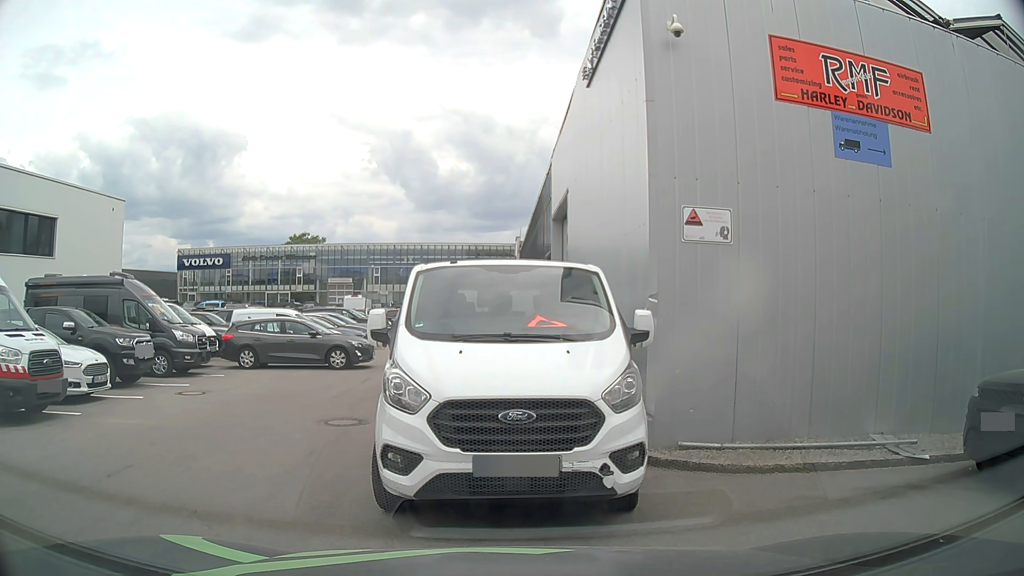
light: Day
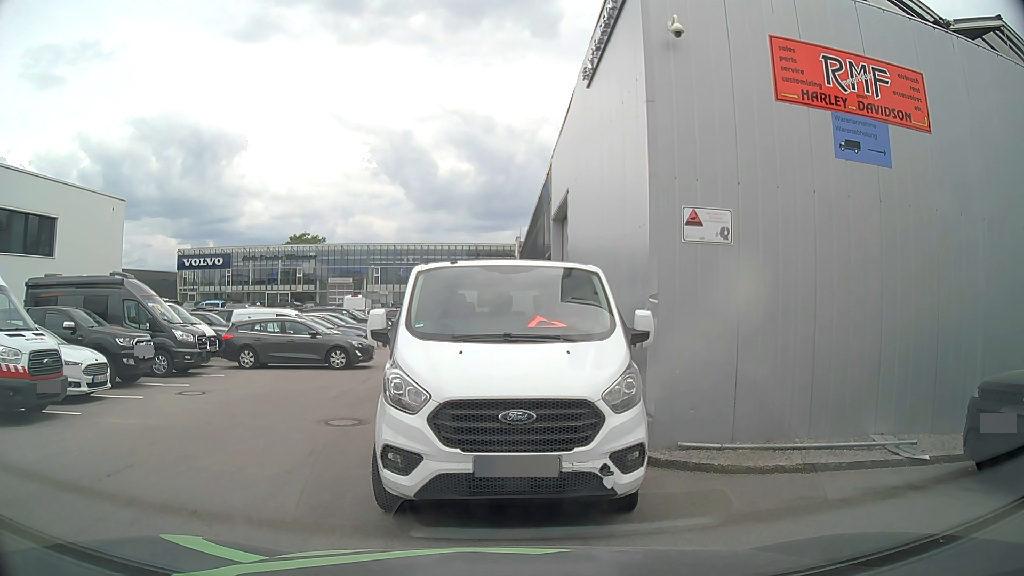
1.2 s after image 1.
(0.0, 0.0) m; 0°
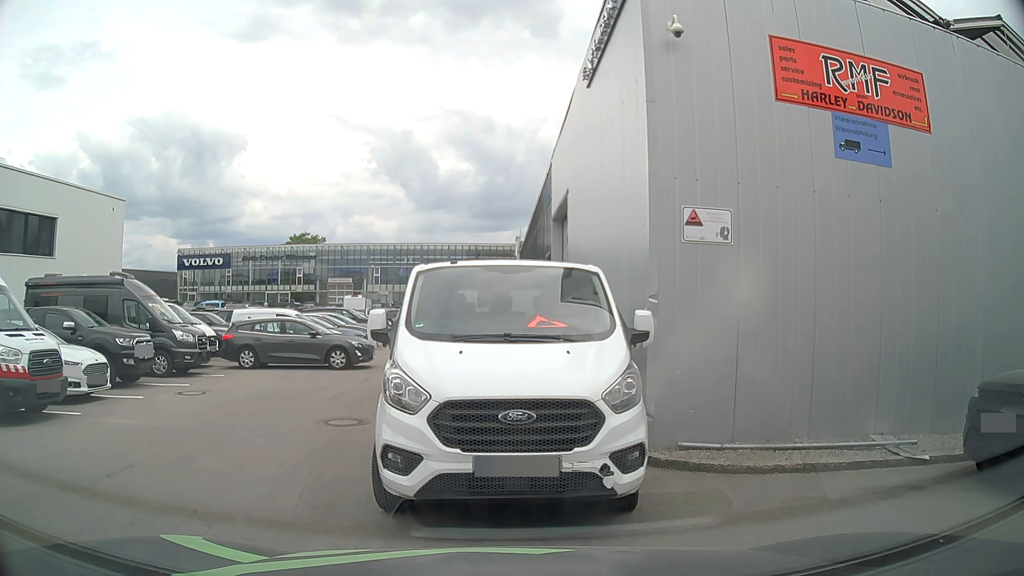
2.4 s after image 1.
(0.0, 0.0) m; 0°
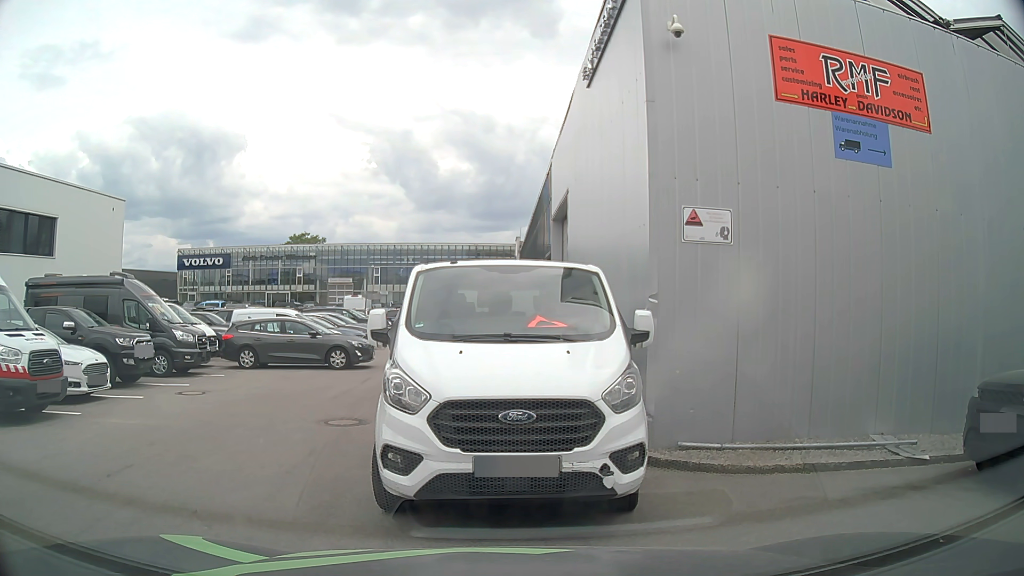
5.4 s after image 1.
(0.0, 0.0) m; 0°
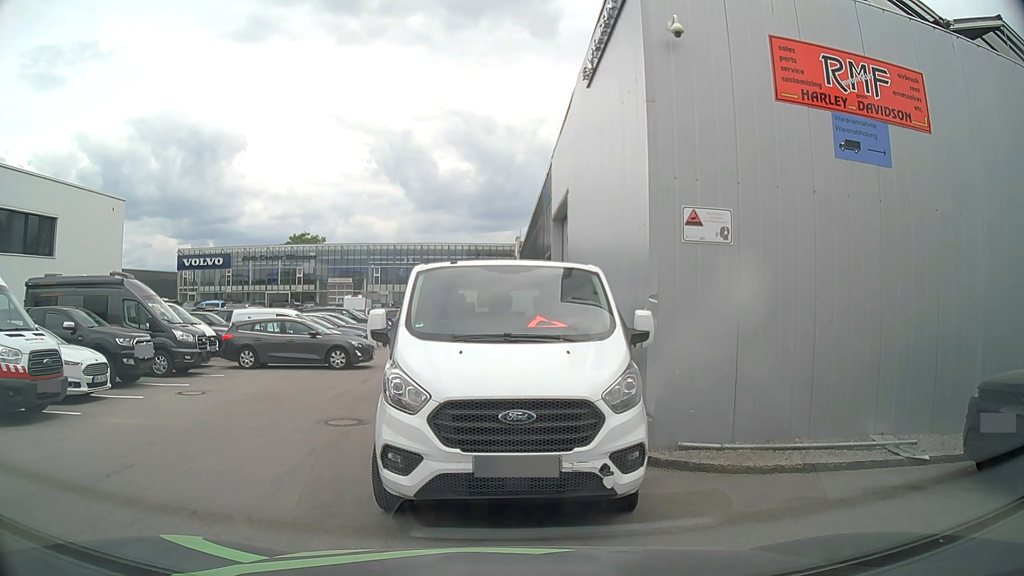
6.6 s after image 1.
(0.0, 0.0) m; 0°
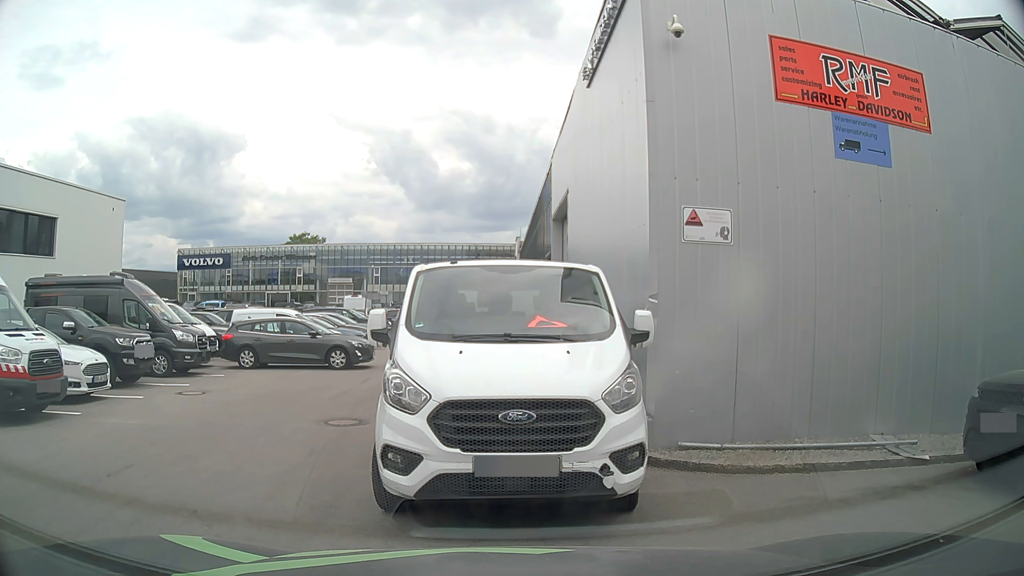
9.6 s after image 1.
(0.0, 0.0) m; 0°
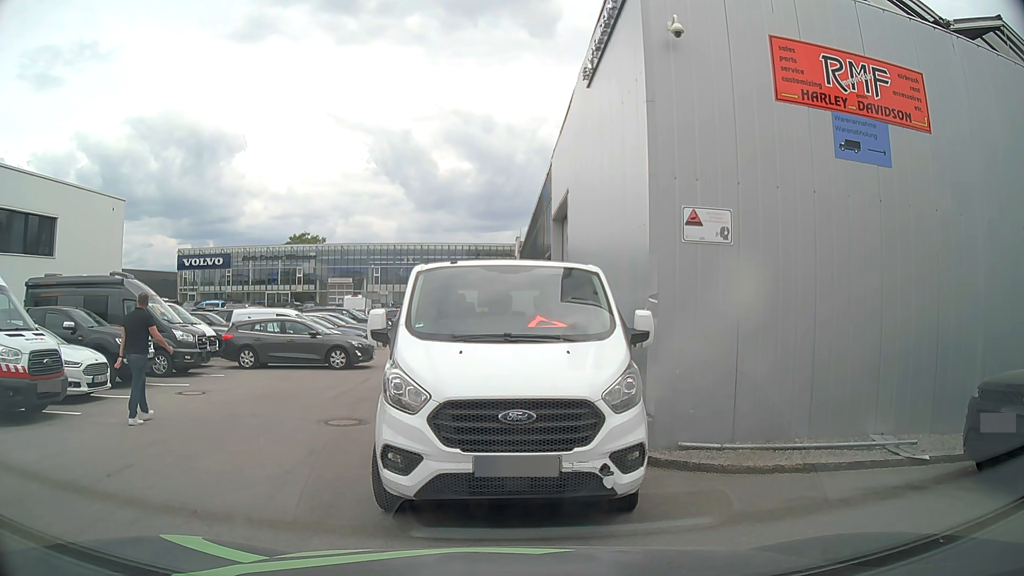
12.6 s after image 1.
(0.0, 0.0) m; 0°
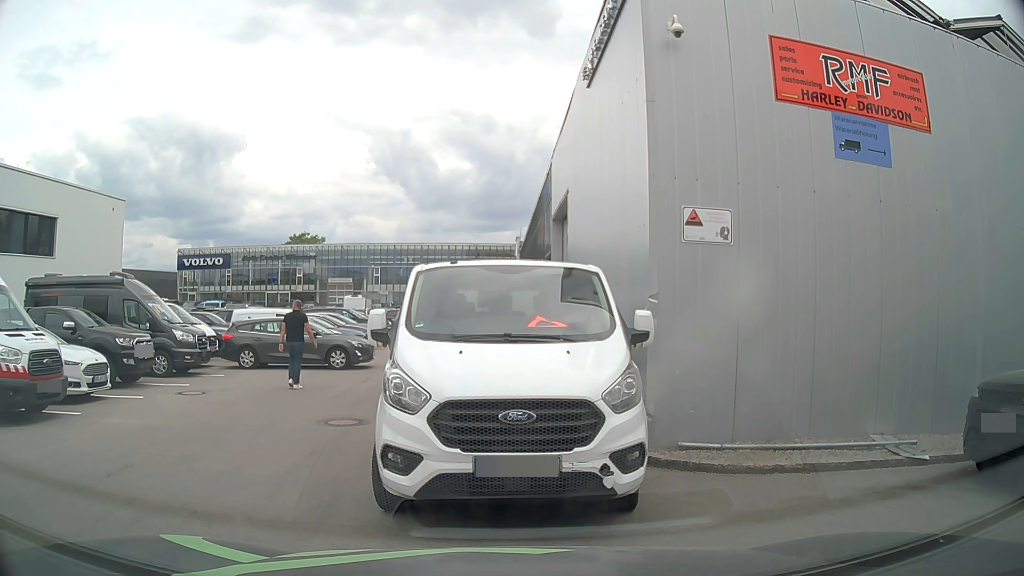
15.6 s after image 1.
(0.0, 0.0) m; 0°
